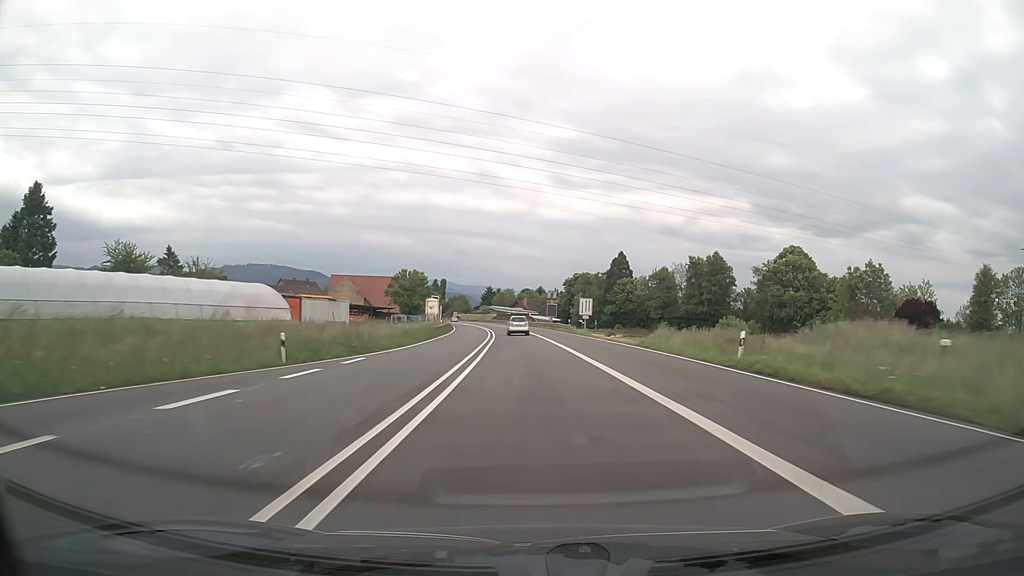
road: trunk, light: Day
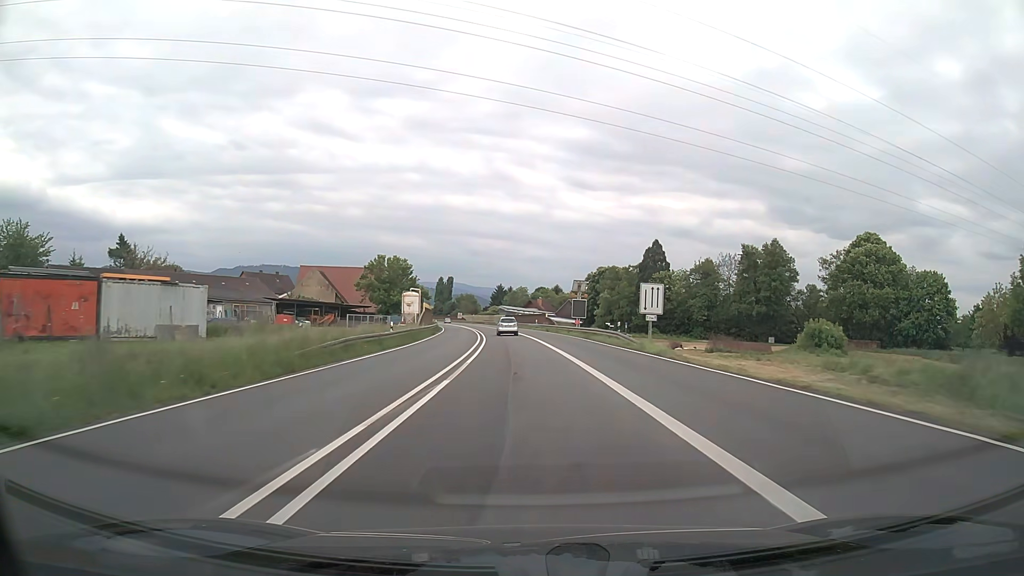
(-0.2, +30.2) m; -1°
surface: asphalt
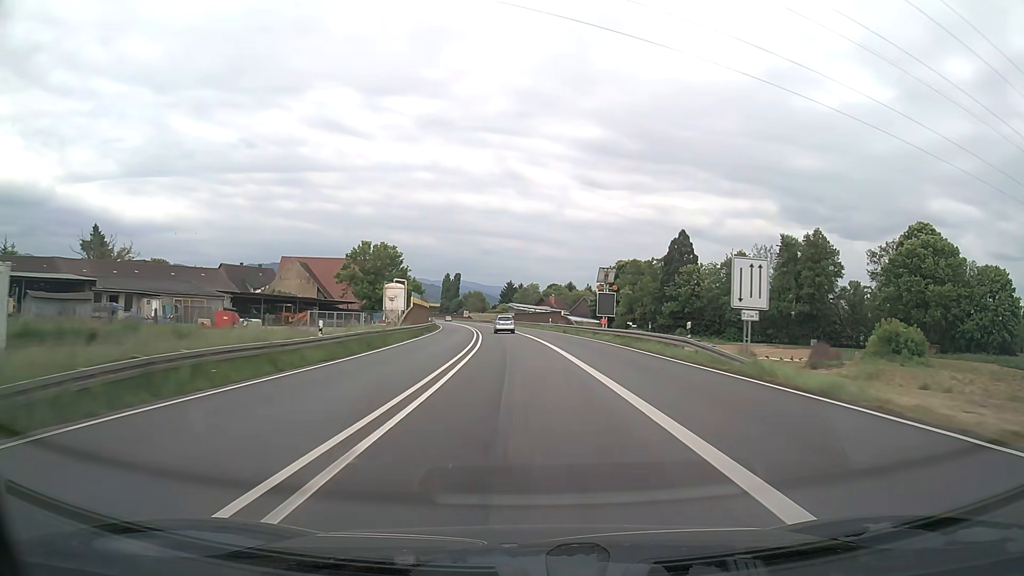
(-0.1, +15.2) m; -1°
(0, +10) (0, +20) (-1, +30) (-1, +40) (-2, +50) (-3, +60) (-4, +70) (-5, +80) (-6, +90) (-7, +100) m
